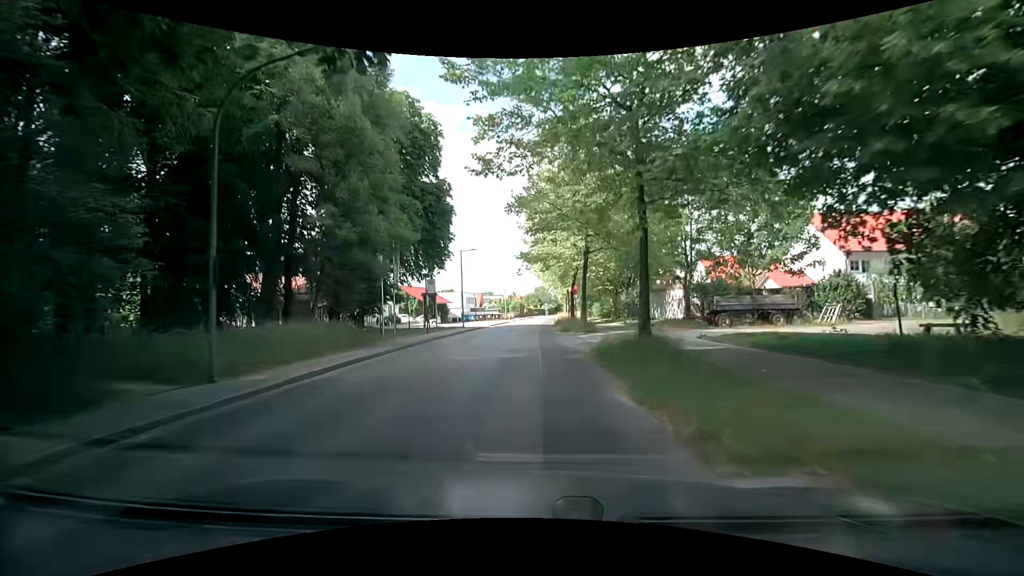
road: secondary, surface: asphalt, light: Day
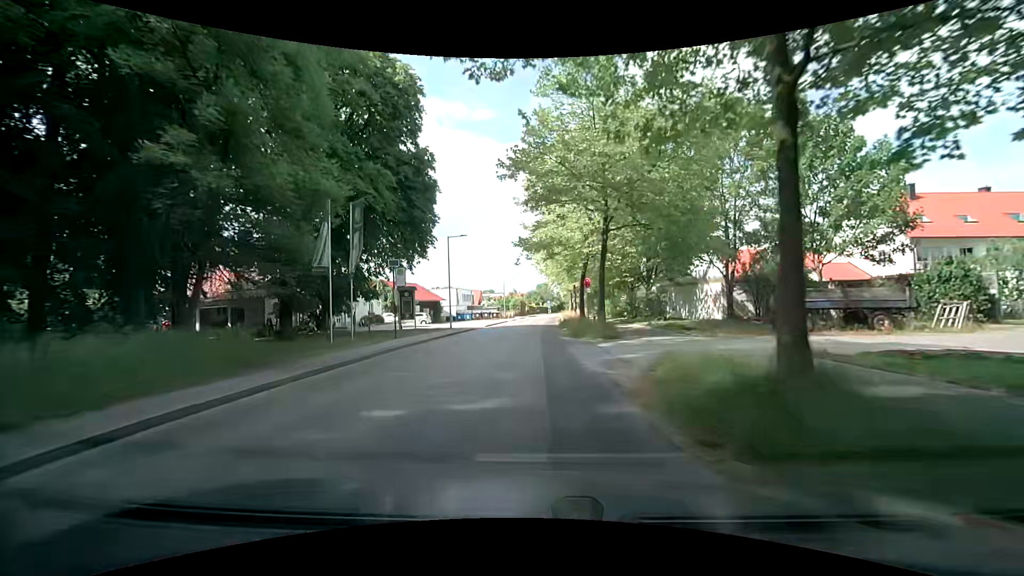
(0.0, +7.8) m; -1°
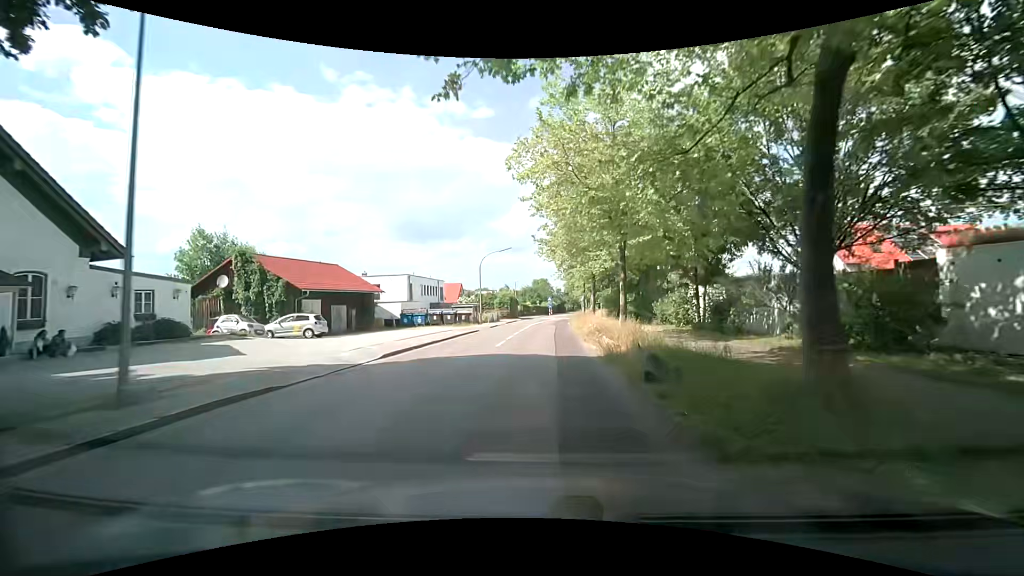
(+0.2, +30.8) m; +1°
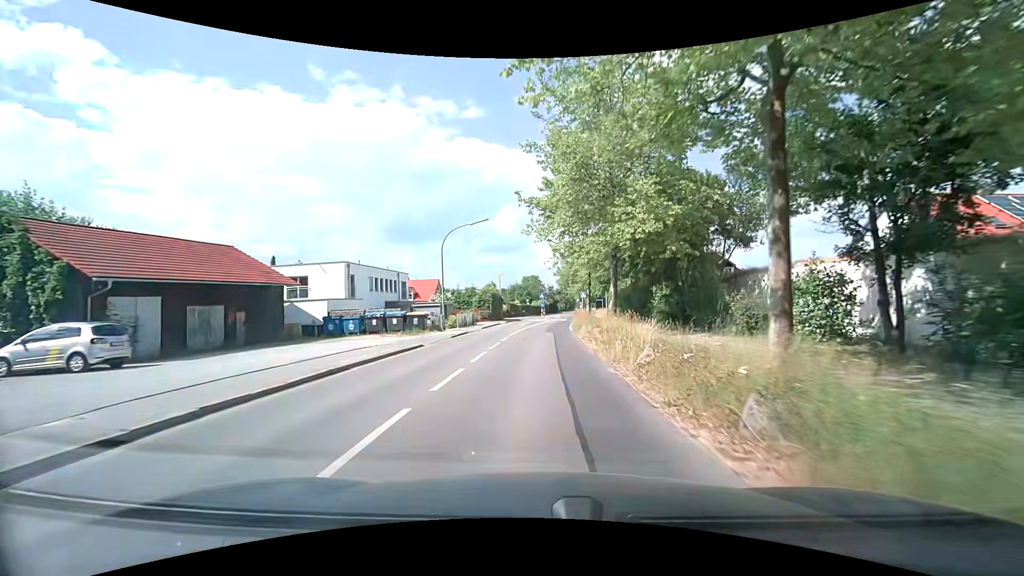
(+0.2, +15.3) m; +2°
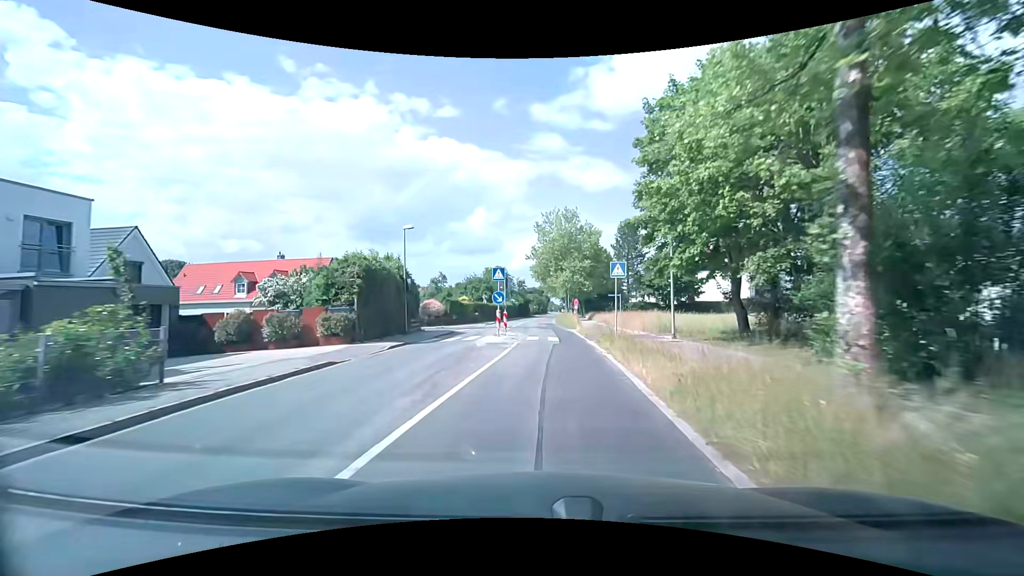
(+0.3, +37.8) m; +2°
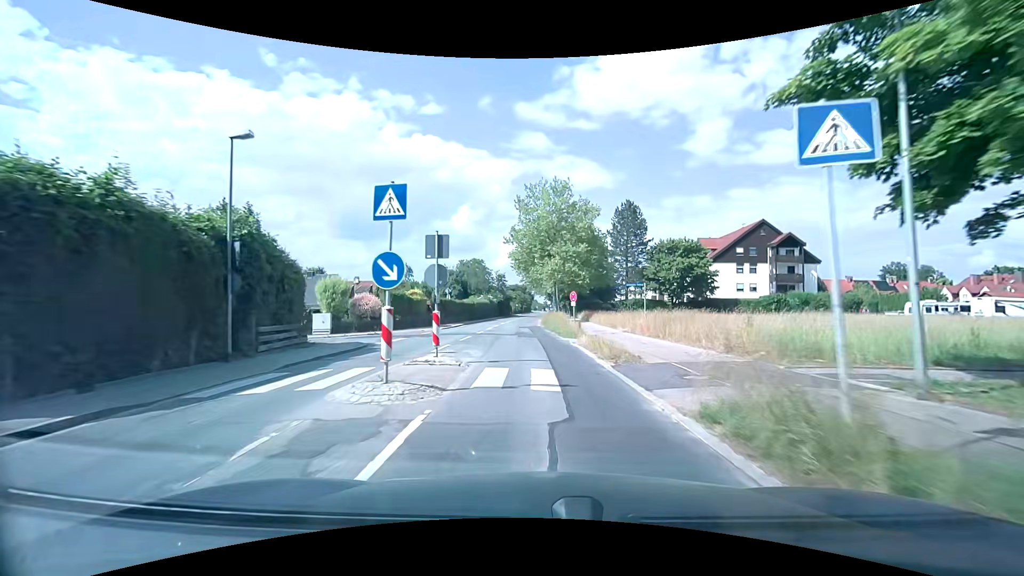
(+0.3, +14.9) m; +2°
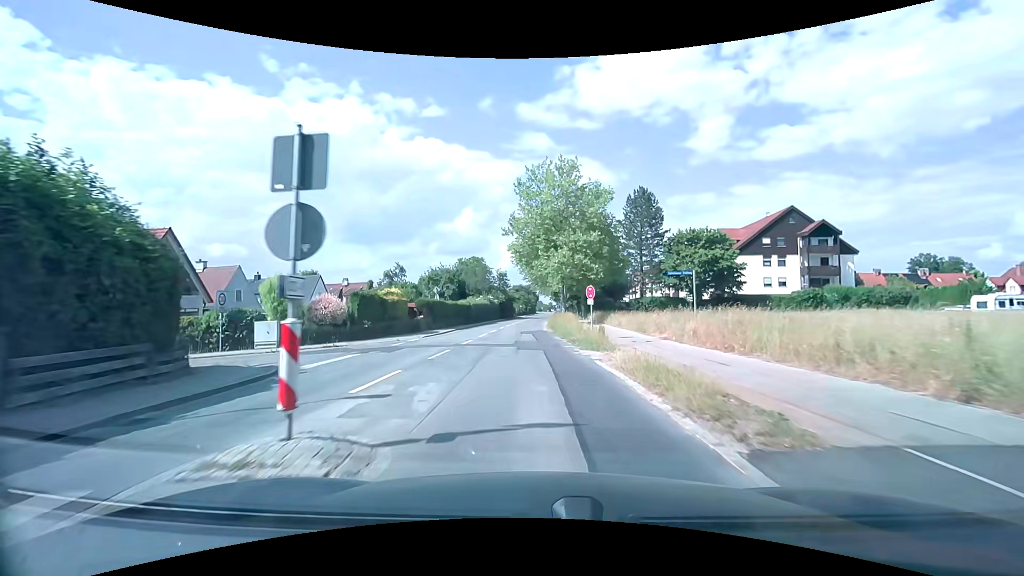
(0.0, +7.4) m; +1°
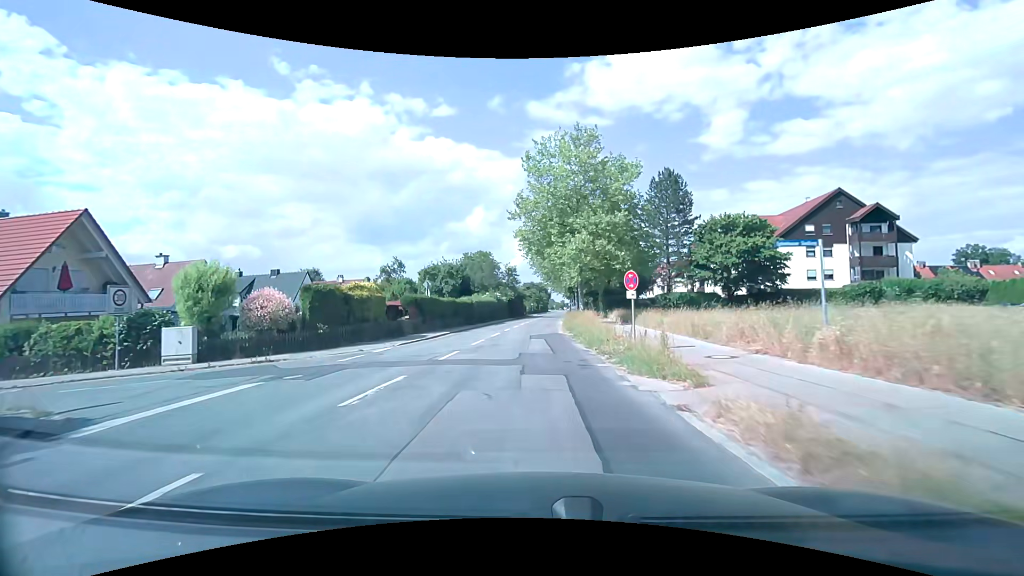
(-0.2, +7.3) m; -2°
